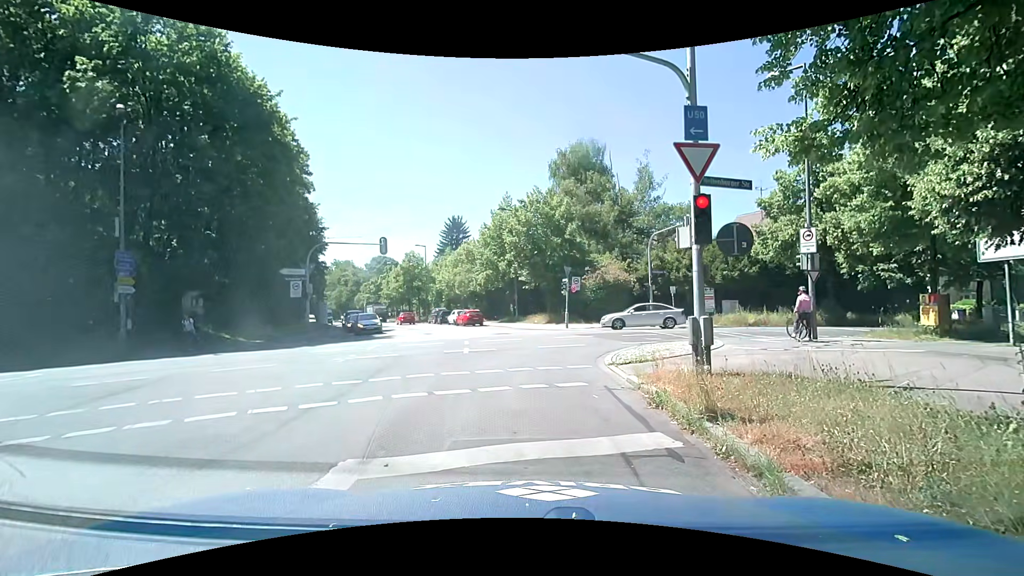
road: tertiary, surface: asphalt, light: Day
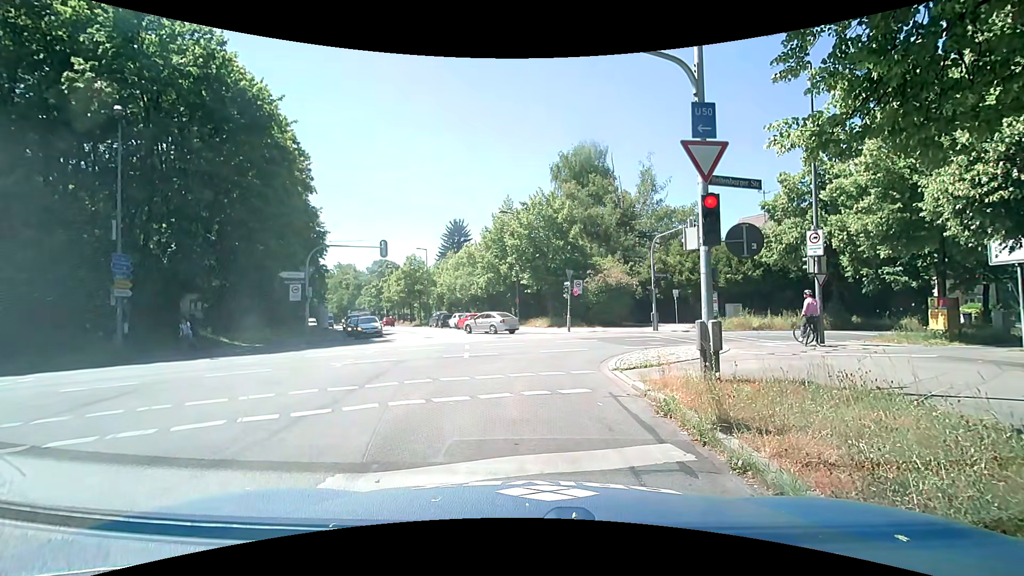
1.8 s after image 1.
(0.0, +0.4) m; 0°
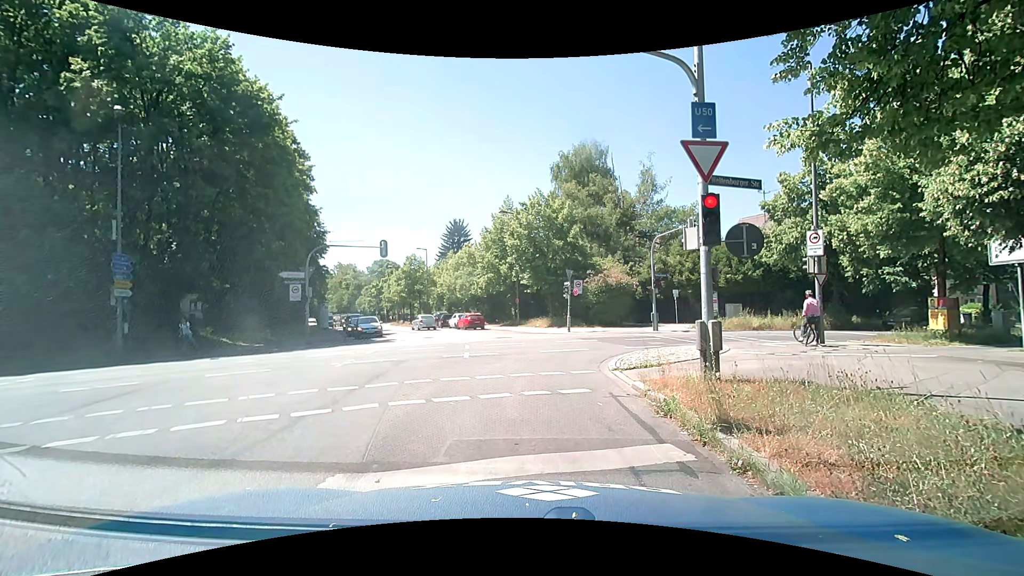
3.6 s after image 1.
(0.0, 0.0) m; 0°
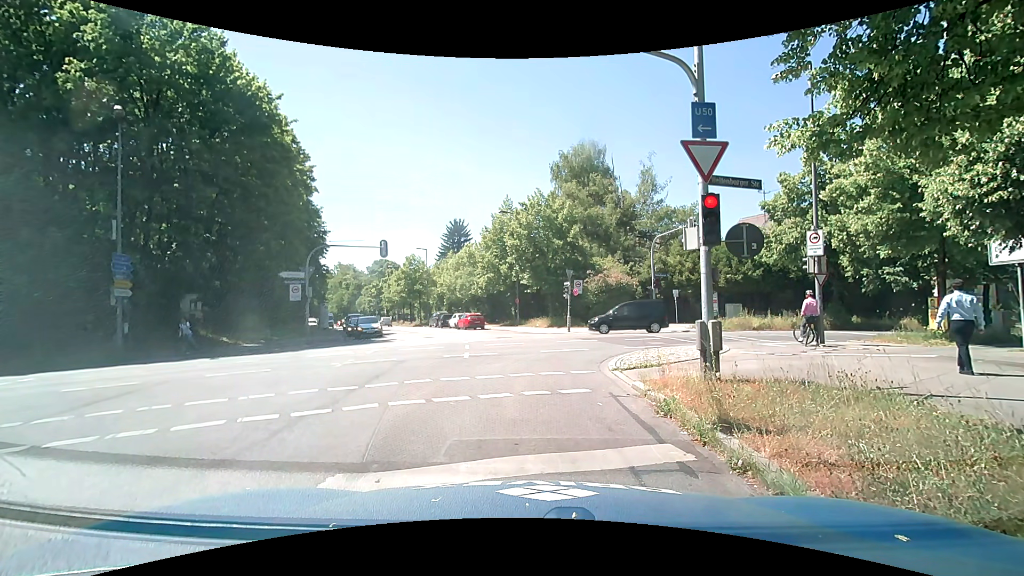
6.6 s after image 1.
(0.0, 0.0) m; 0°
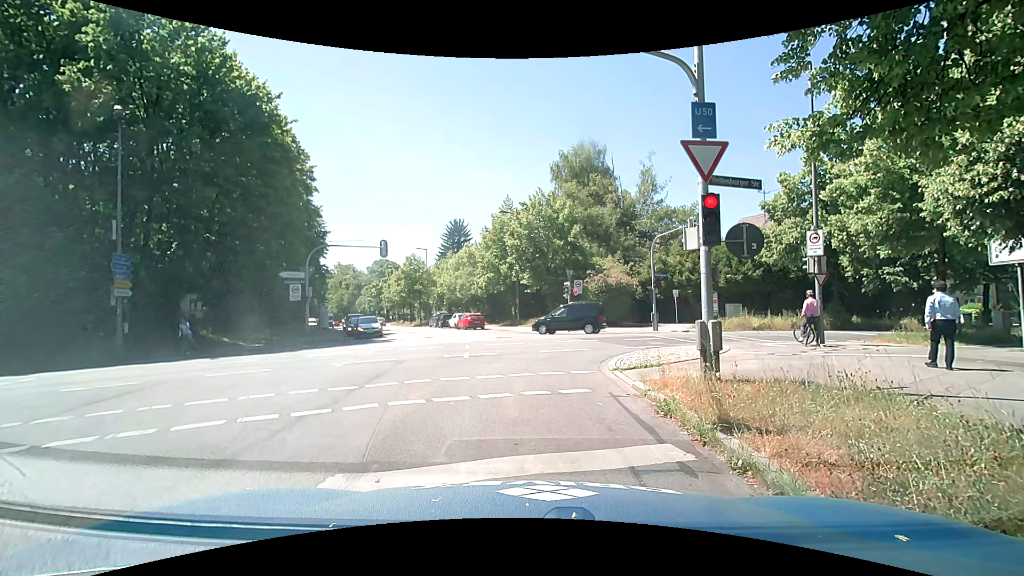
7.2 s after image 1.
(0.0, 0.0) m; 0°
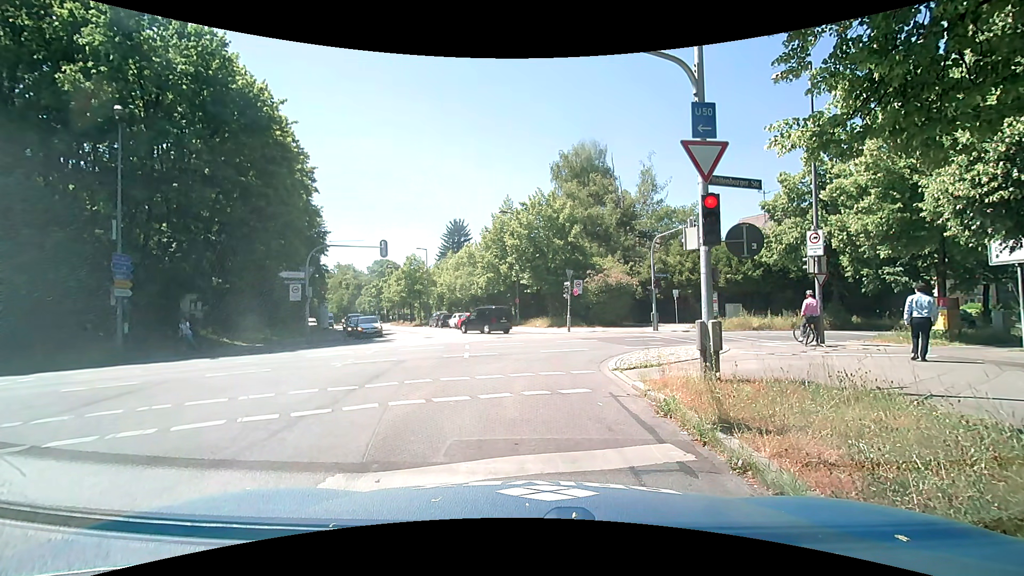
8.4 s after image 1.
(0.0, 0.0) m; 0°
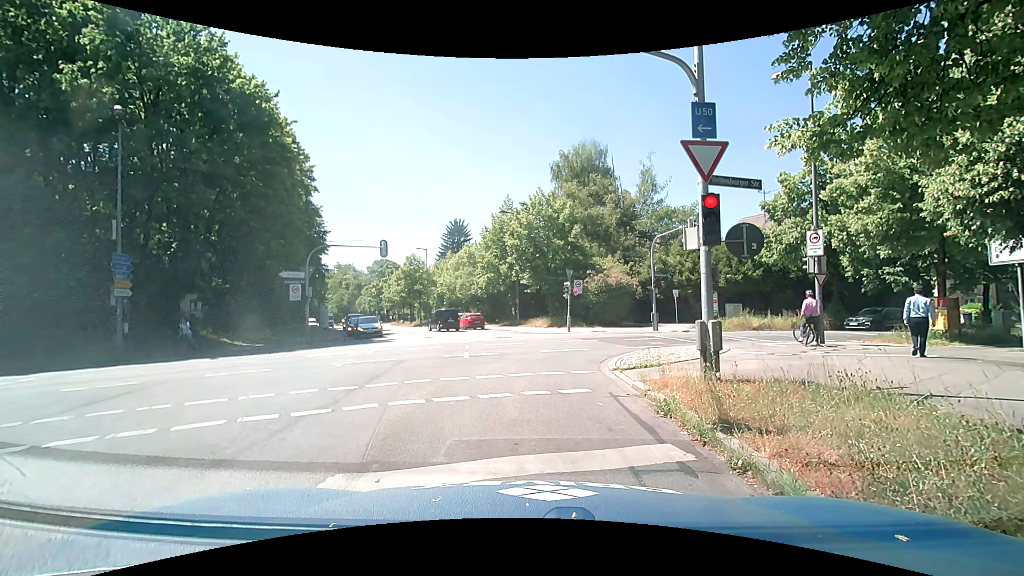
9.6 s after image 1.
(0.0, 0.0) m; 0°
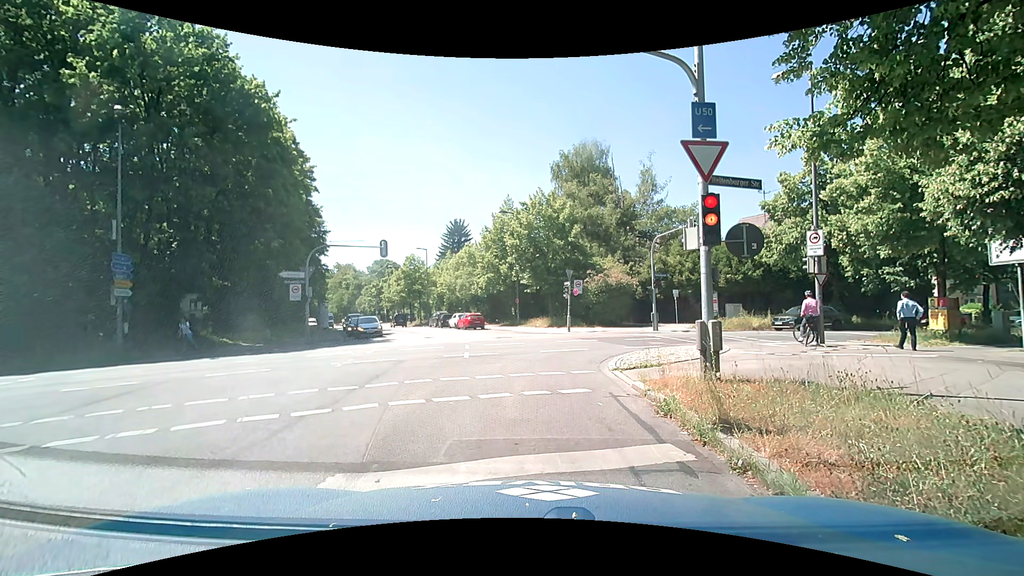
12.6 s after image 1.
(0.0, 0.0) m; 0°
